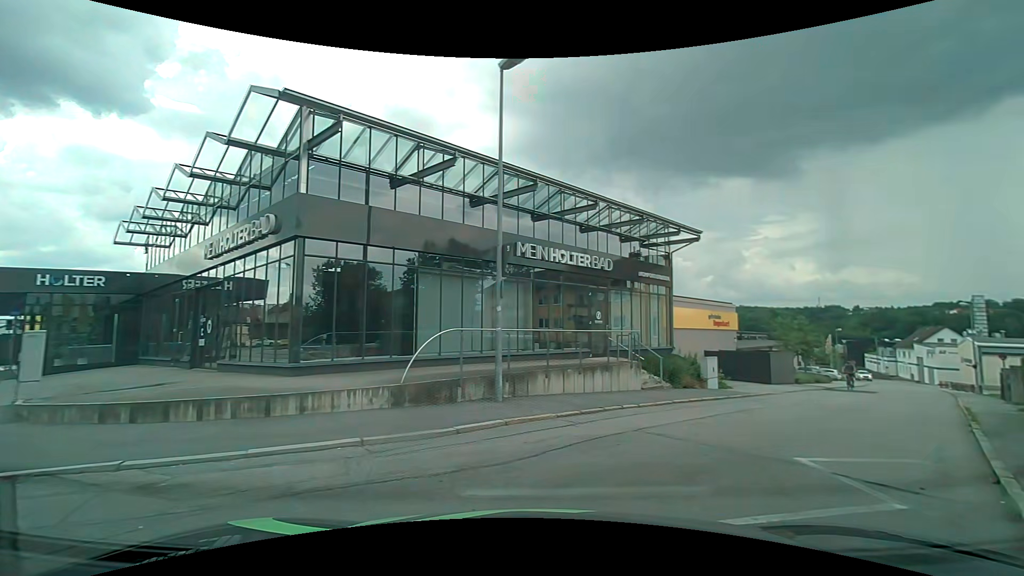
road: tertiary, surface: asphalt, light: Day
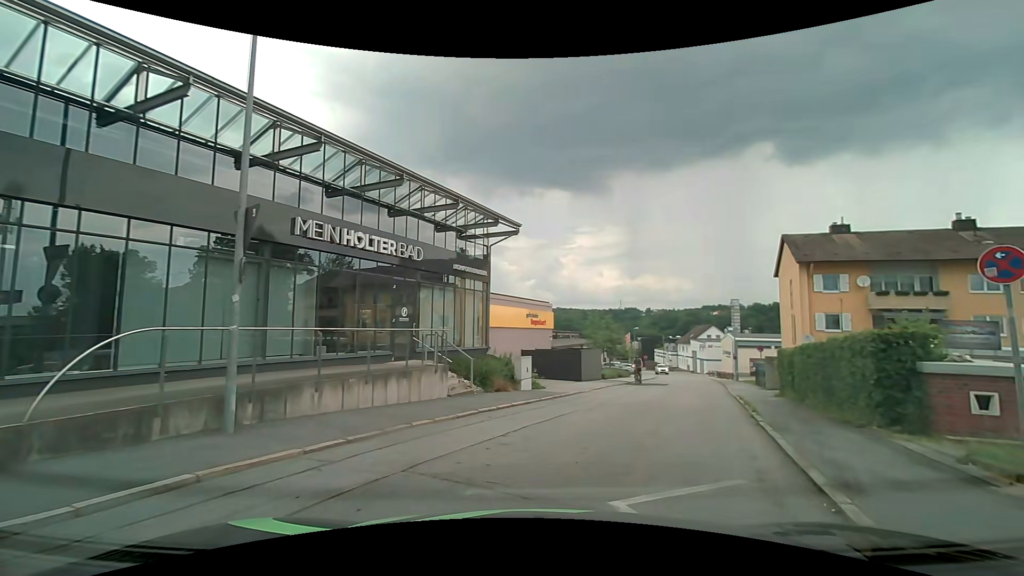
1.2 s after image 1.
(+0.4, +2.7) m; +17°
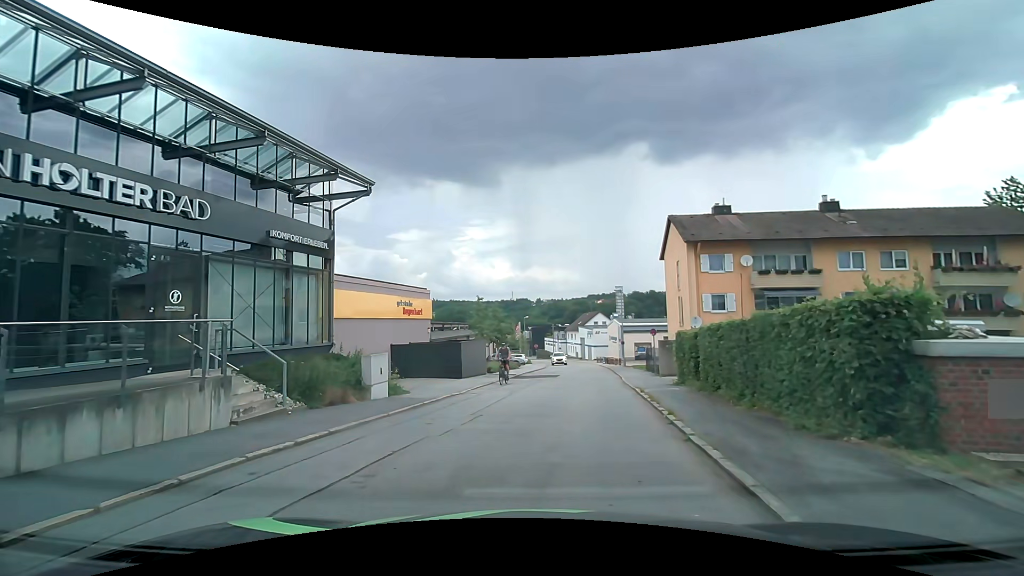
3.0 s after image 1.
(+0.9, +4.6) m; +14°
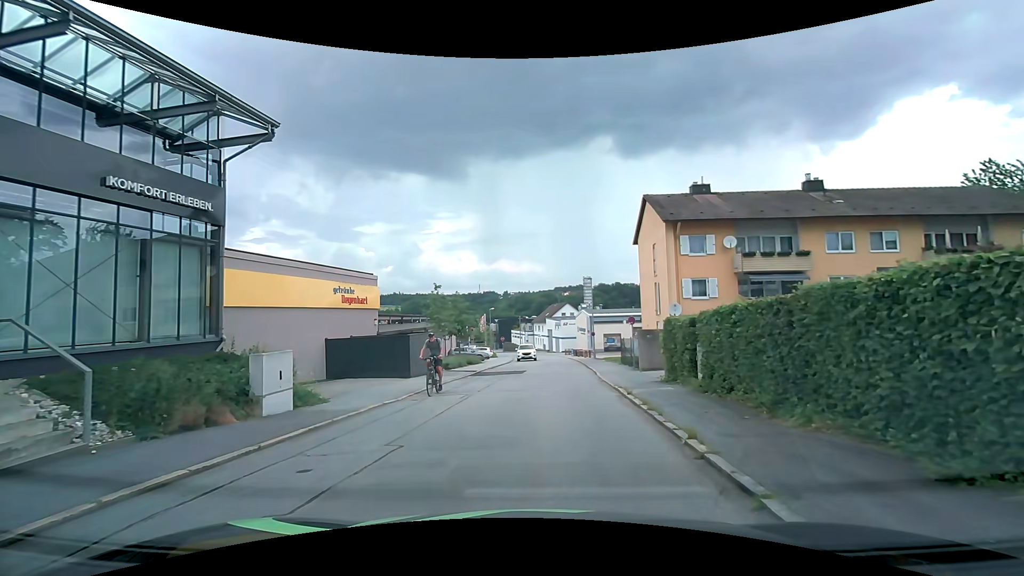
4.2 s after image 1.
(+0.1, +3.9) m; +4°
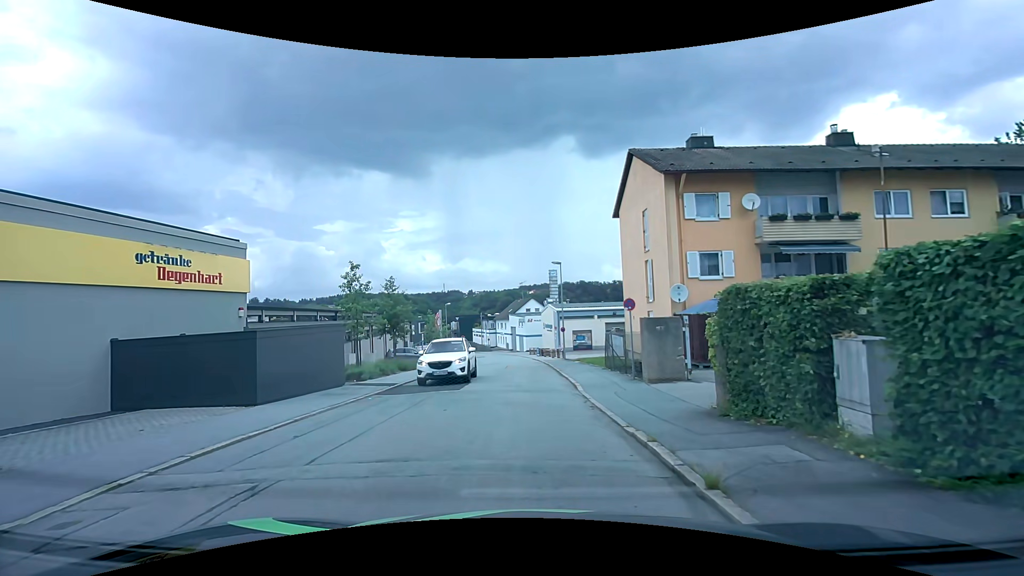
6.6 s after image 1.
(+0.4, +9.0) m; +3°
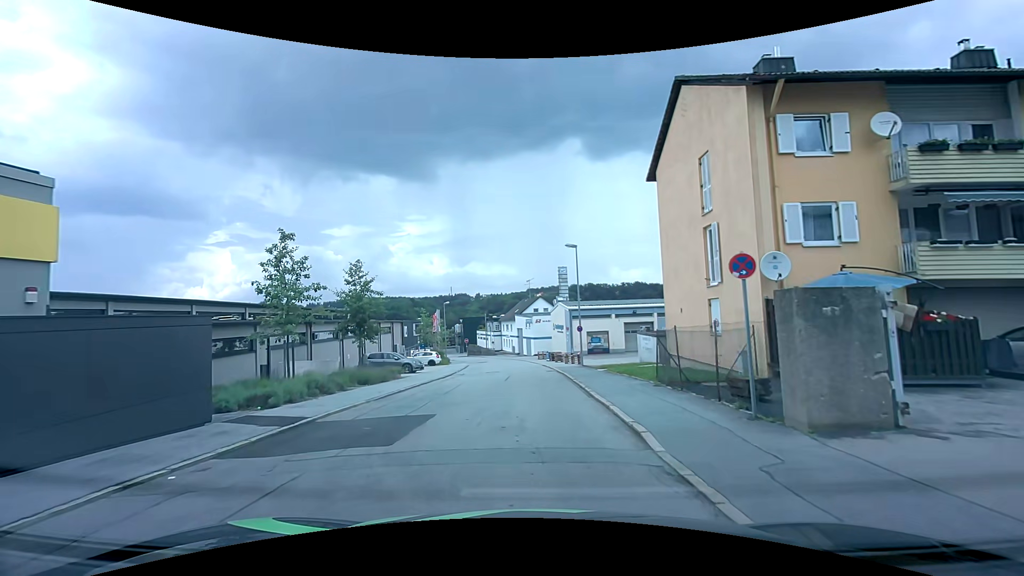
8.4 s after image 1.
(0.0, +8.2) m; 0°
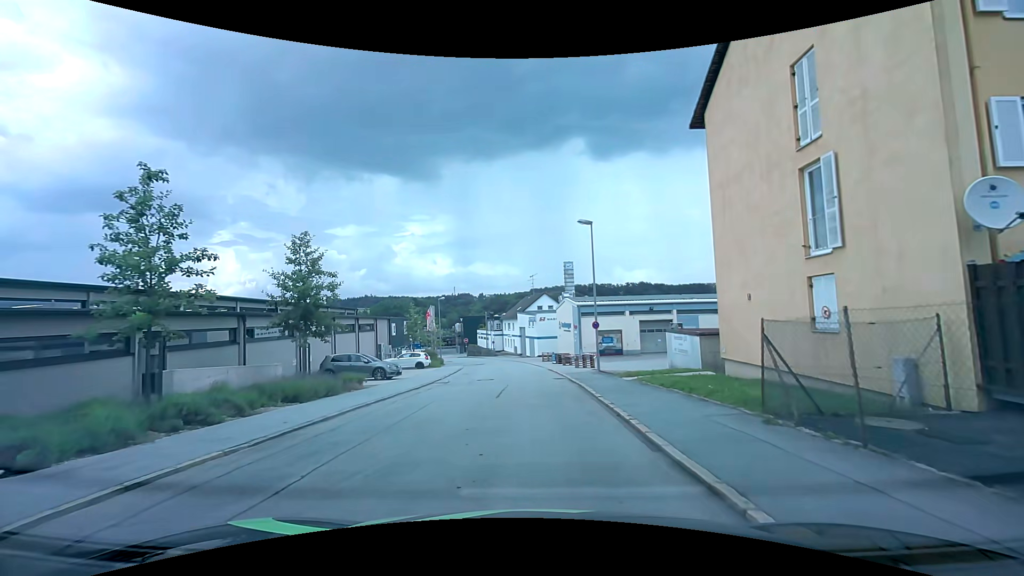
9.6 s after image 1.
(-0.1, +6.6) m; -1°
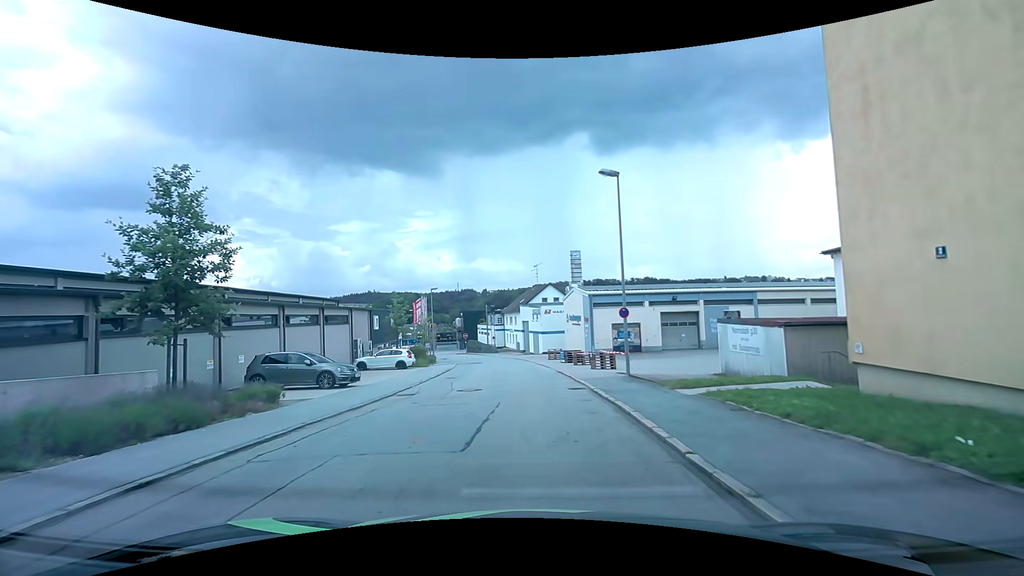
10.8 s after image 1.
(-0.1, +7.2) m; +1°
(0, +10) (-1, +20) (-1, +30) (-3, +40) (-4, +50) (-6, +60) (-9, +69) (-12, +79) (-15, +88) (-18, +98) m
